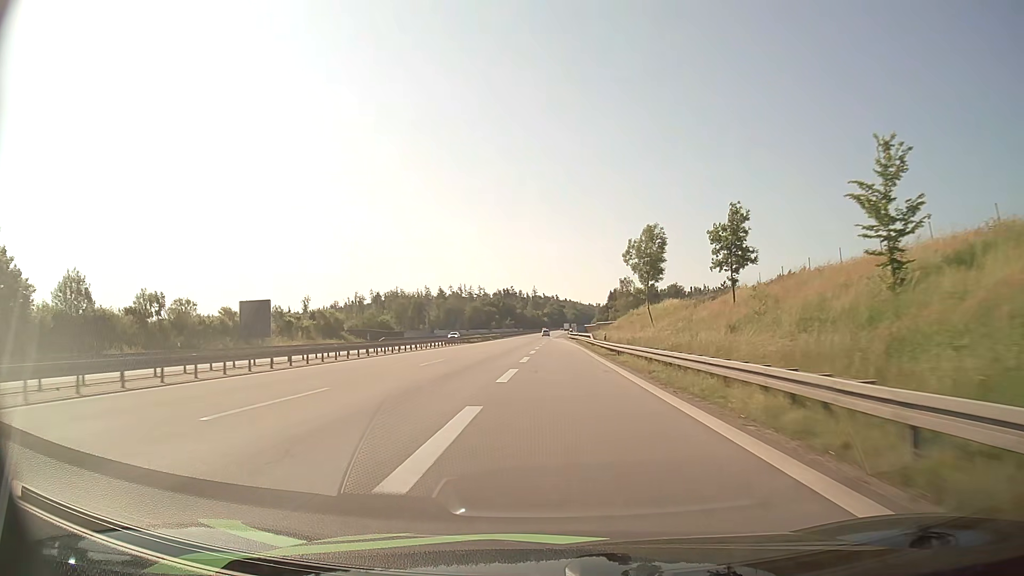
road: motorway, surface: asphalt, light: Day
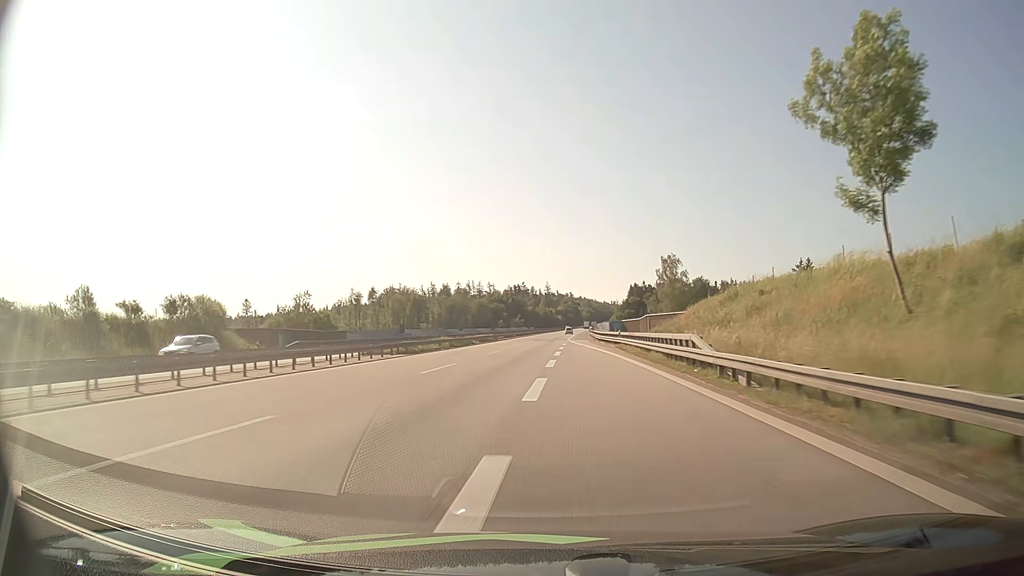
(-0.3, +41.3) m; -1°
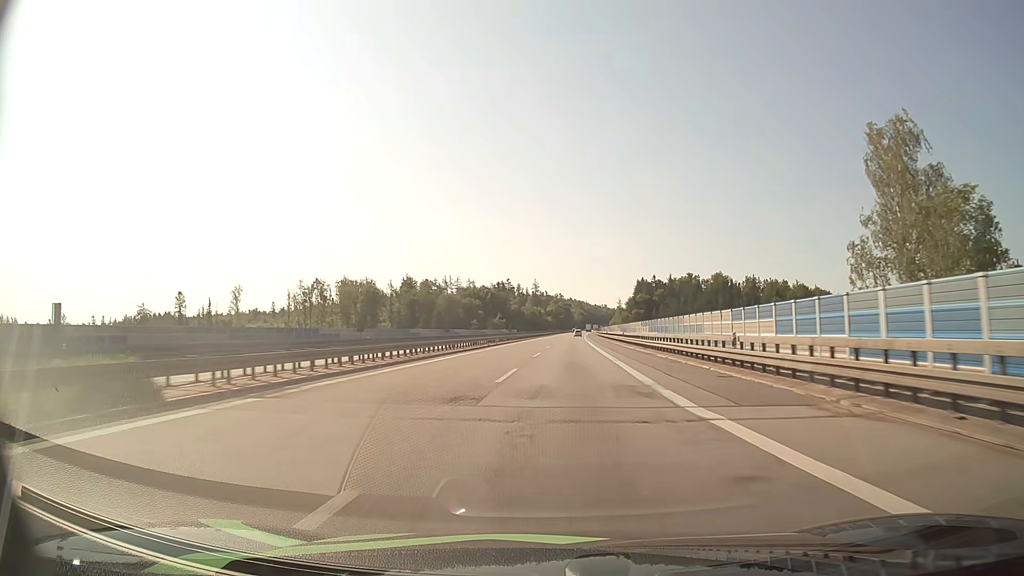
(-0.2, +76.4) m; +1°
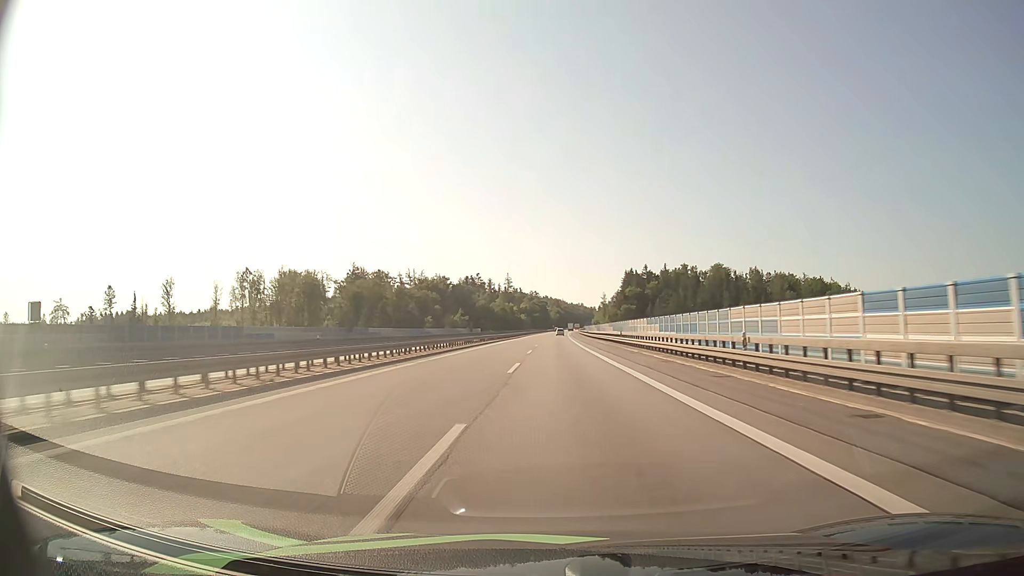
(+1.1, +49.4) m; +2°
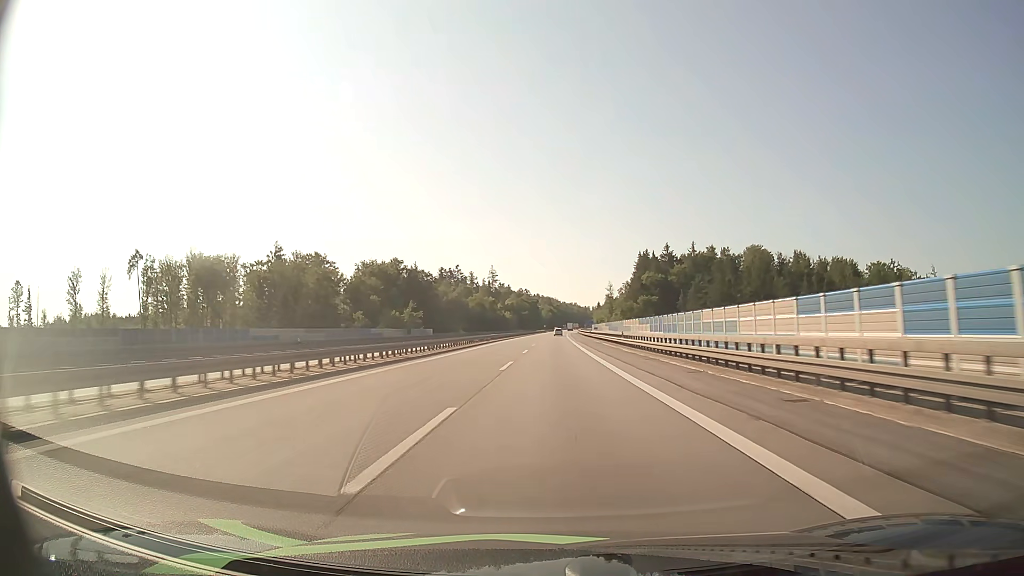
(+0.9, +69.3) m; +1°
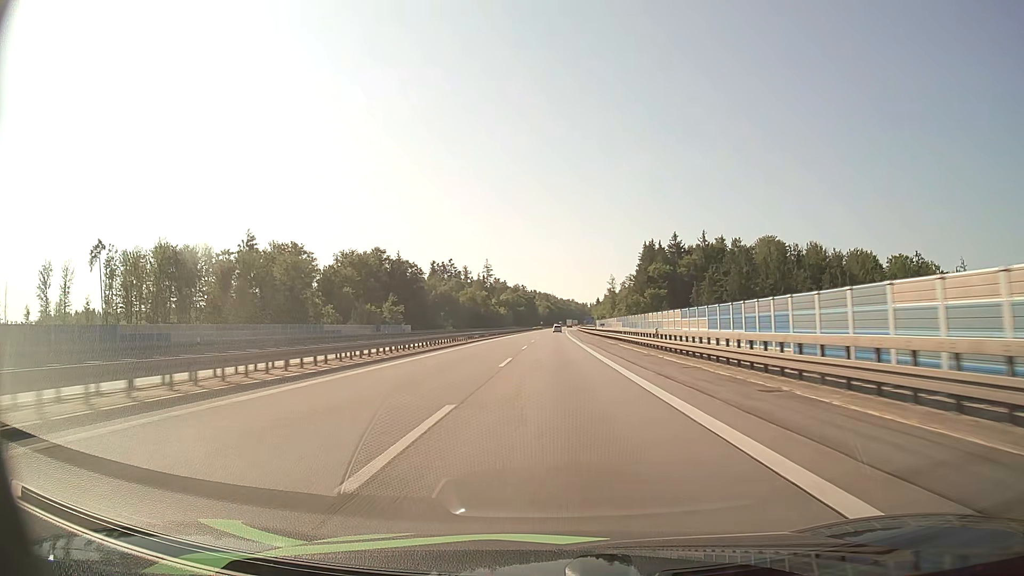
(0.0, +17.8) m; 0°
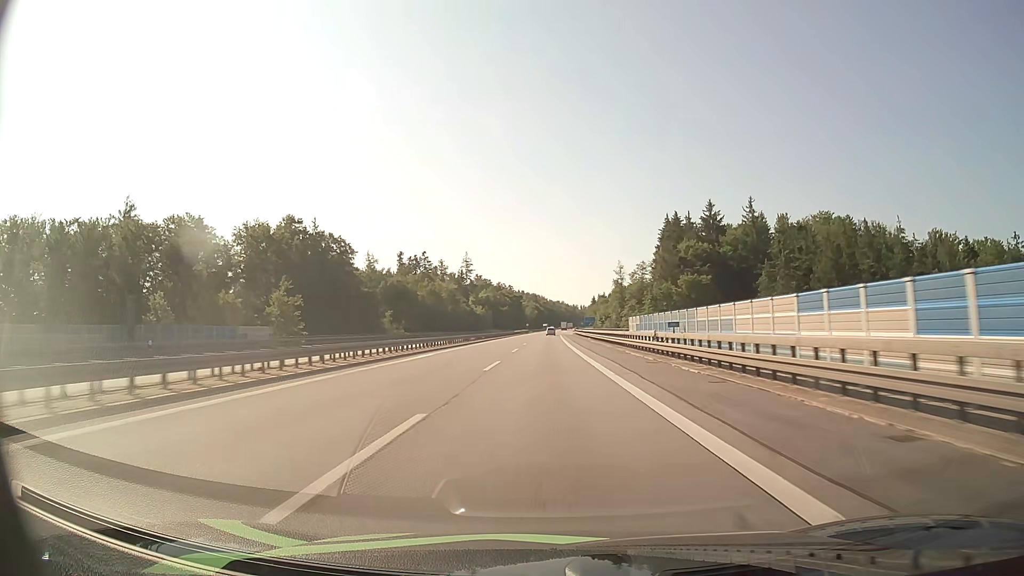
(+0.5, +54.4) m; +1°
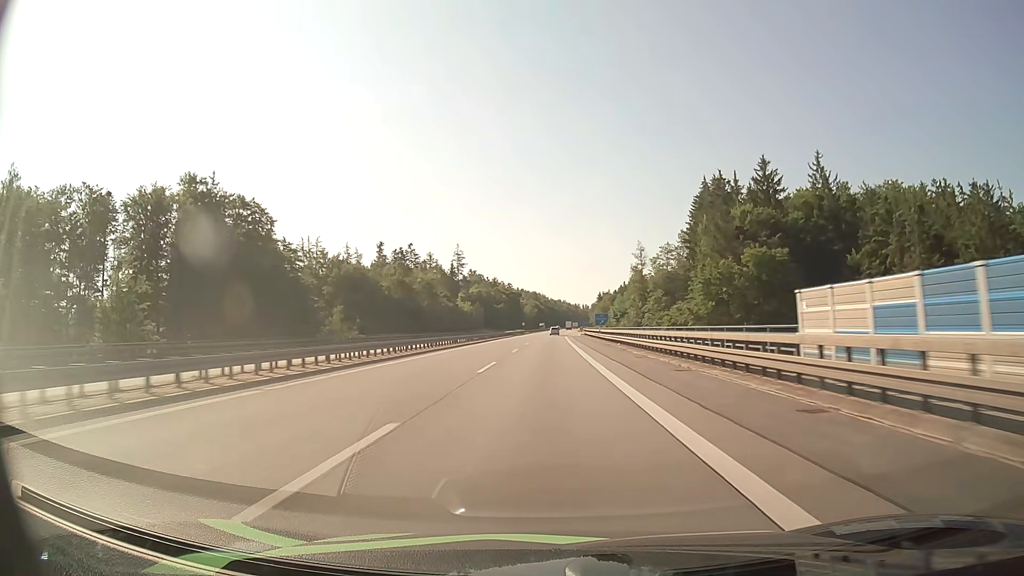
(+0.1, +36.8) m; 0°
(0, +10) (0, +20) (0, +30) (0, +40) (0, +50) (0, +60) (0, +70) (0, +80) (0, +90) (+1, +100) m
